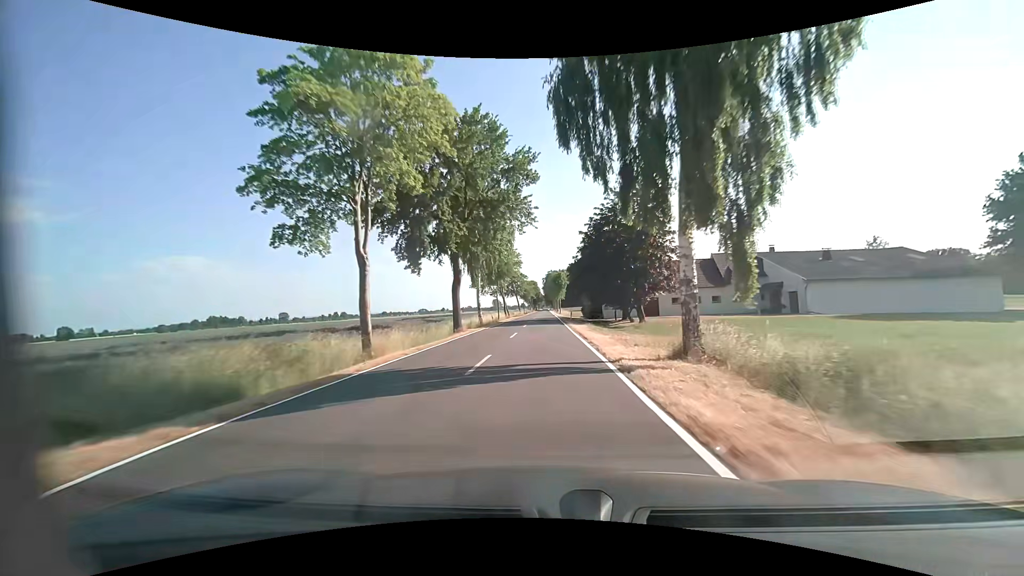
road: tertiary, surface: asphalt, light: Day
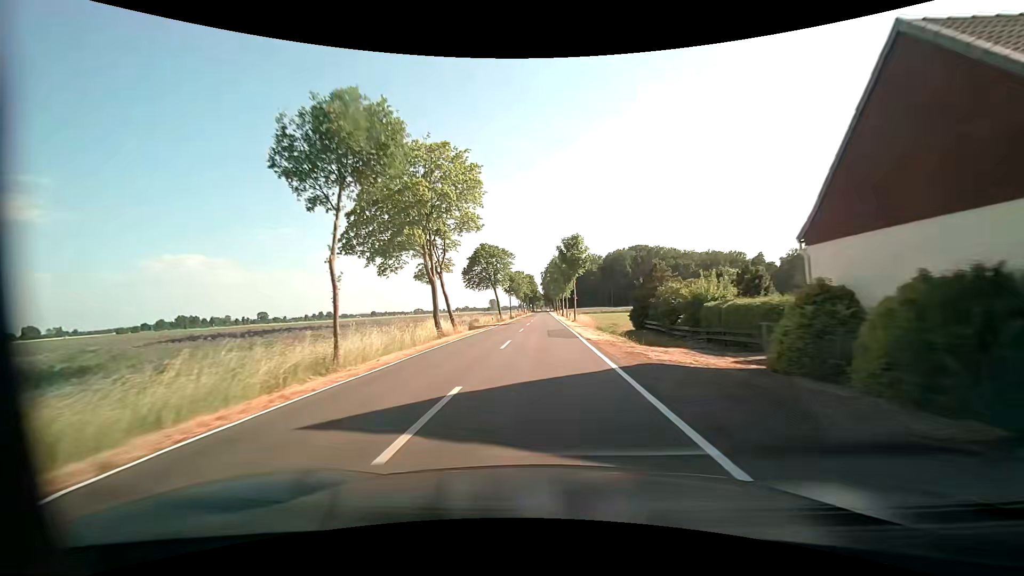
(-0.1, +53.9) m; 0°
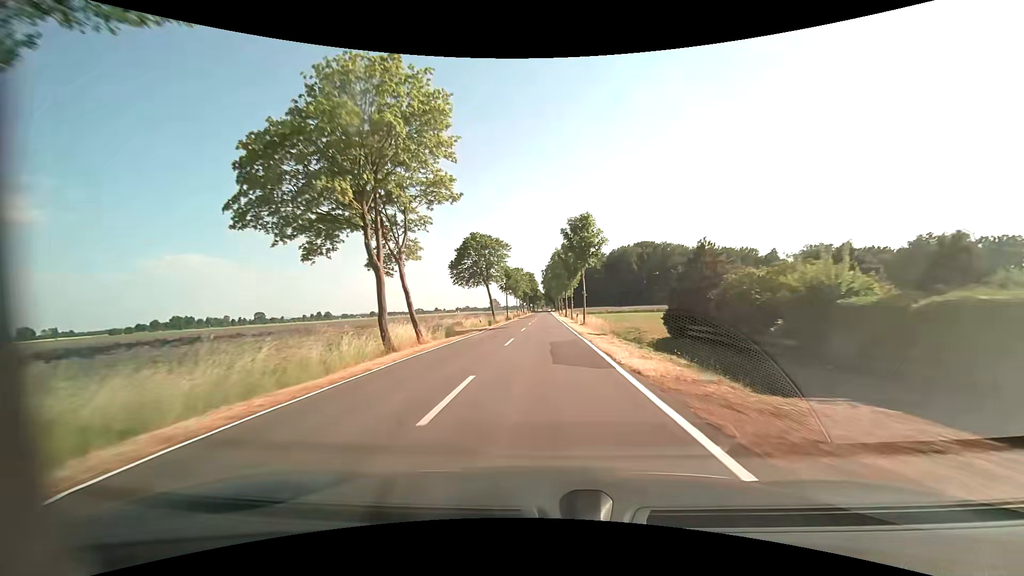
(+0.1, +10.8) m; 0°
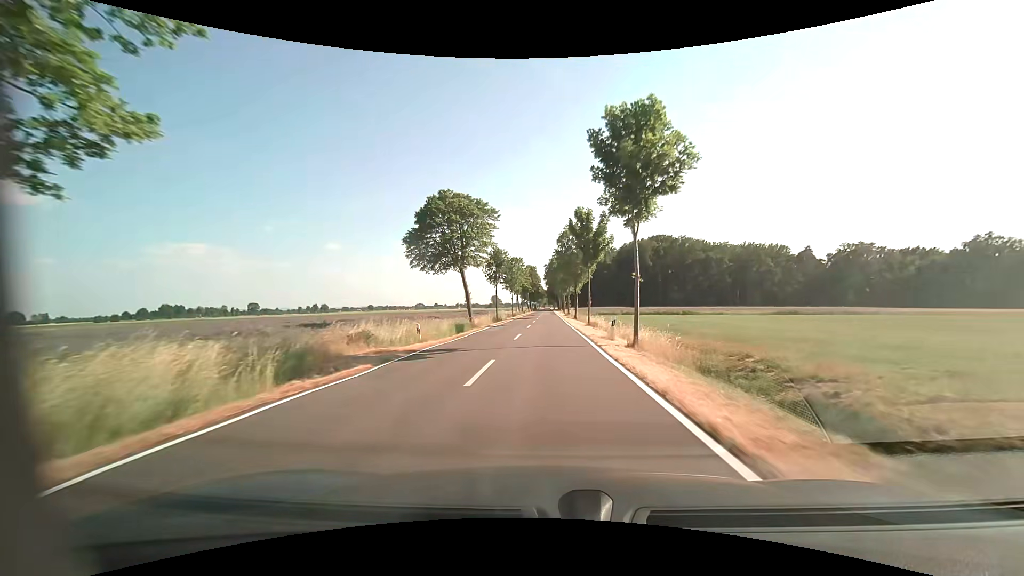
(-0.1, +21.6) m; 0°
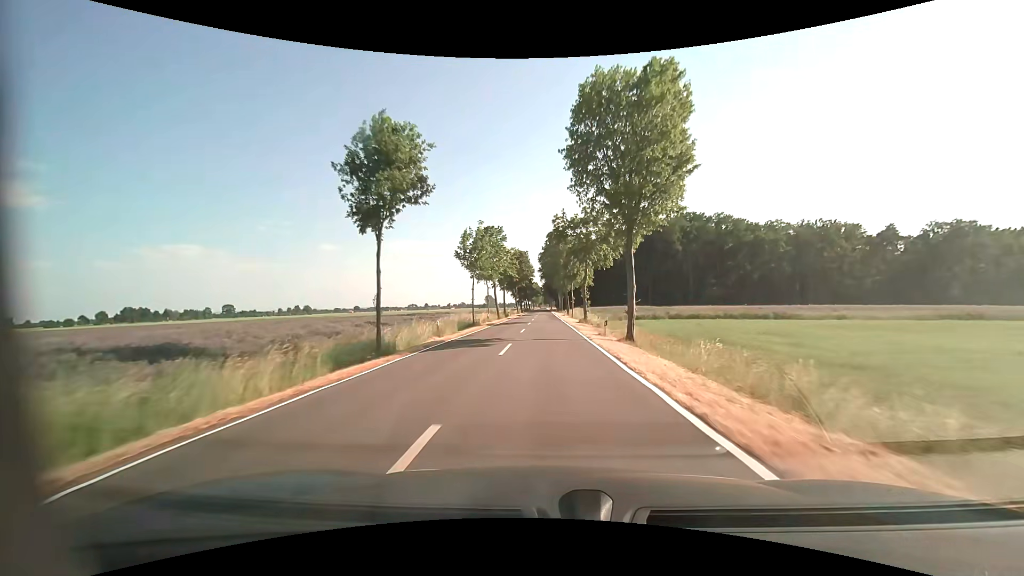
(+0.1, +43.2) m; 0°
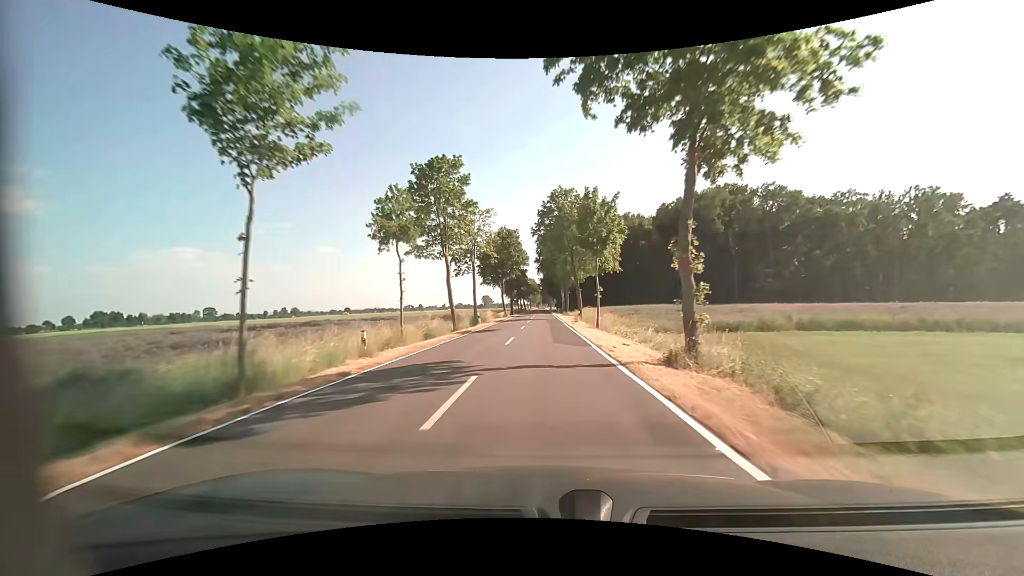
(0.0, +32.4) m; 0°
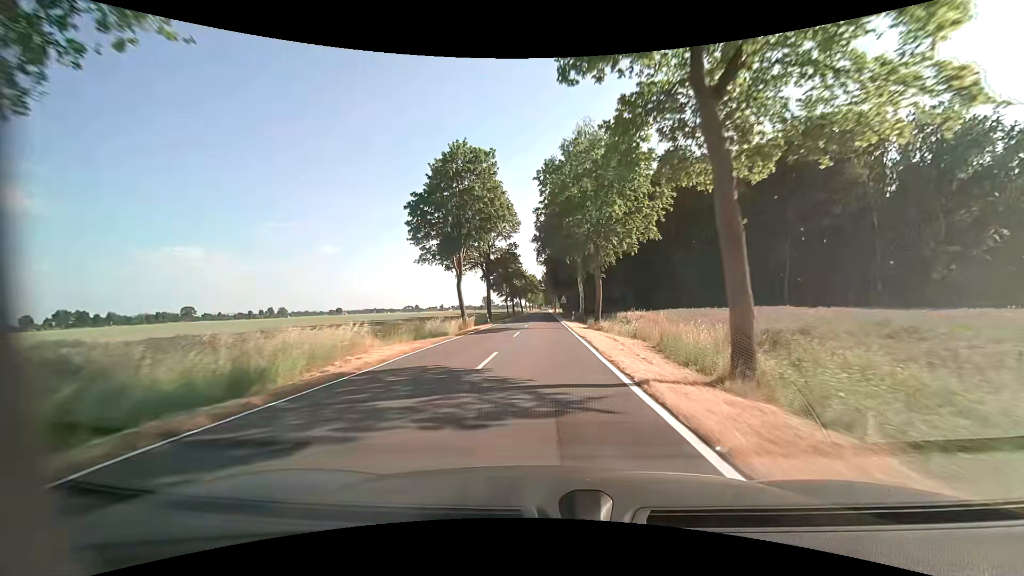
(0.0, +43.1) m; 0°
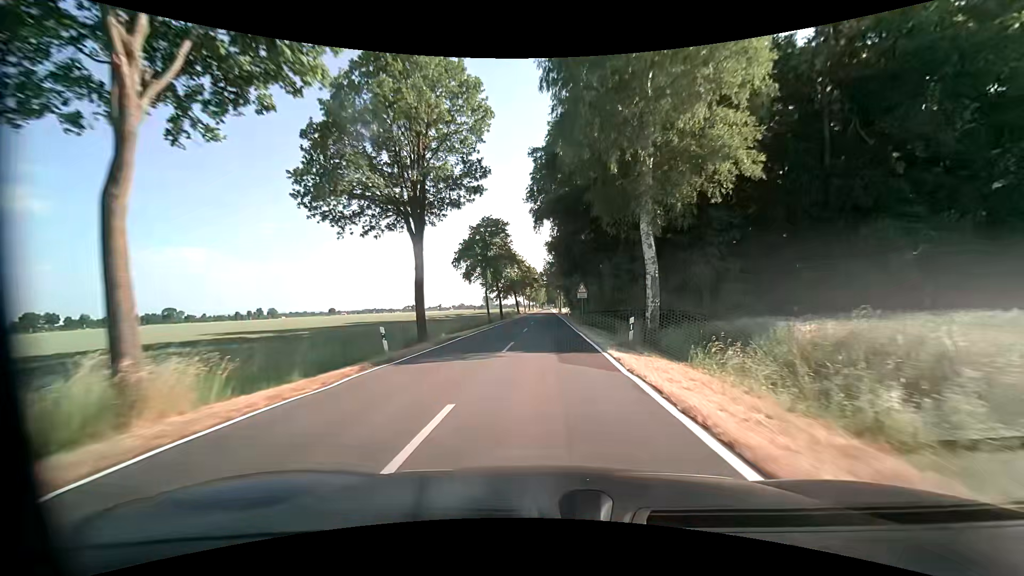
(-0.1, +32.3) m; 0°
(0, +10) (0, +20) (0, +30) (0, +40) (0, +50) (0, +60) (0, +70) (0, +80) (0, +90) (0, +100) m
